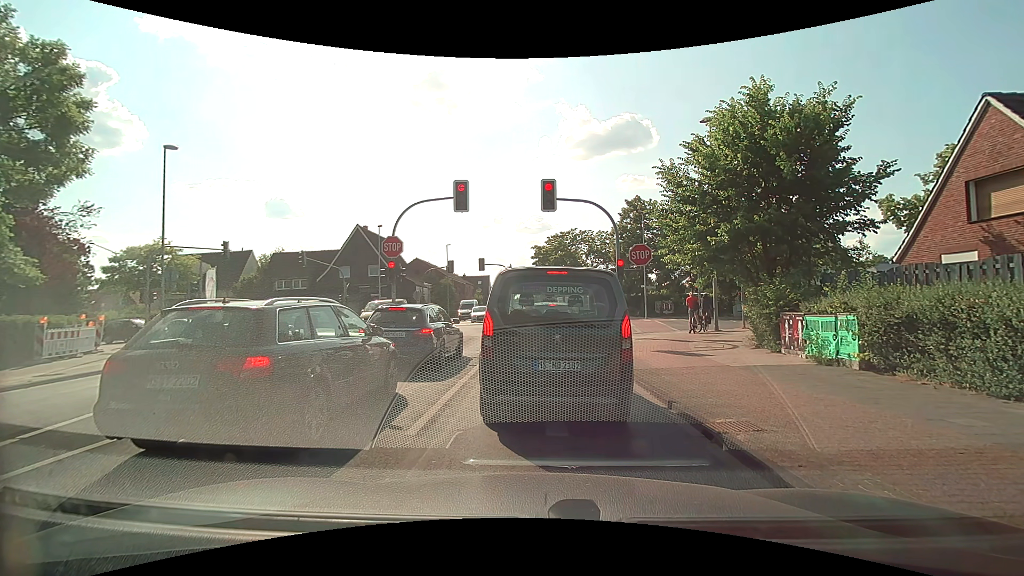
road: tertiary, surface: asphalt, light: Day
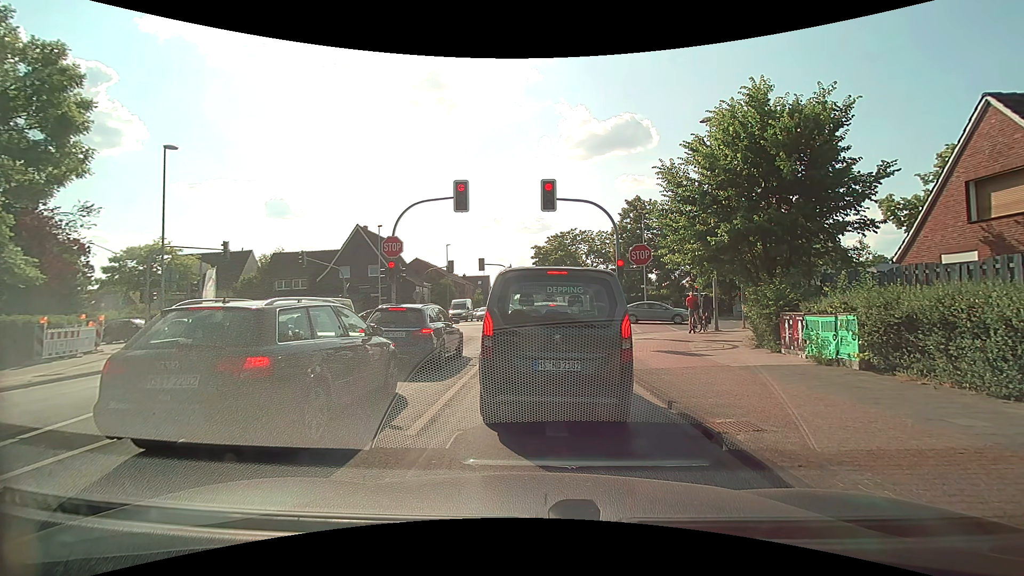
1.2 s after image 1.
(0.0, 0.0) m; 0°
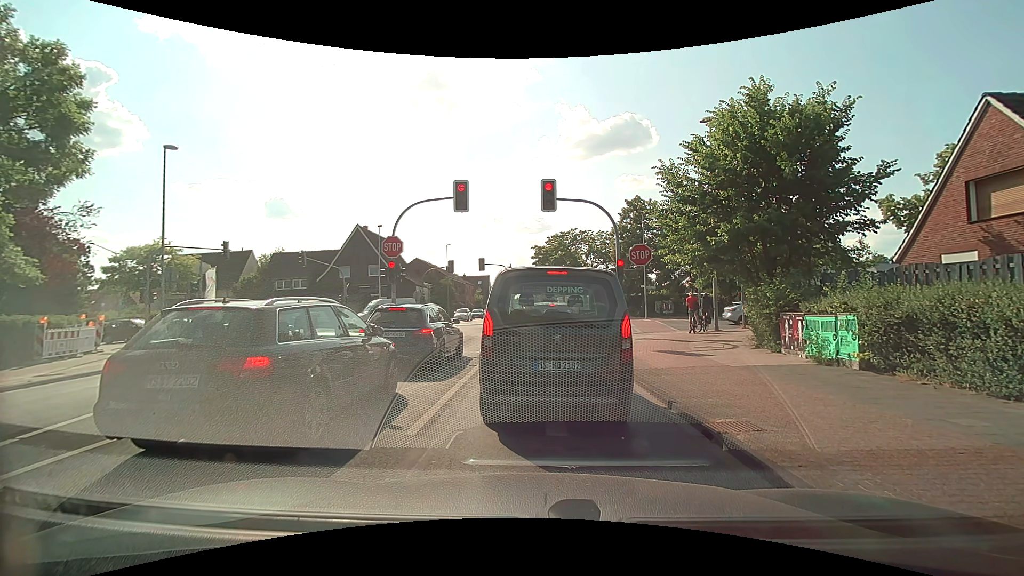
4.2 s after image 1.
(0.0, 0.0) m; 0°
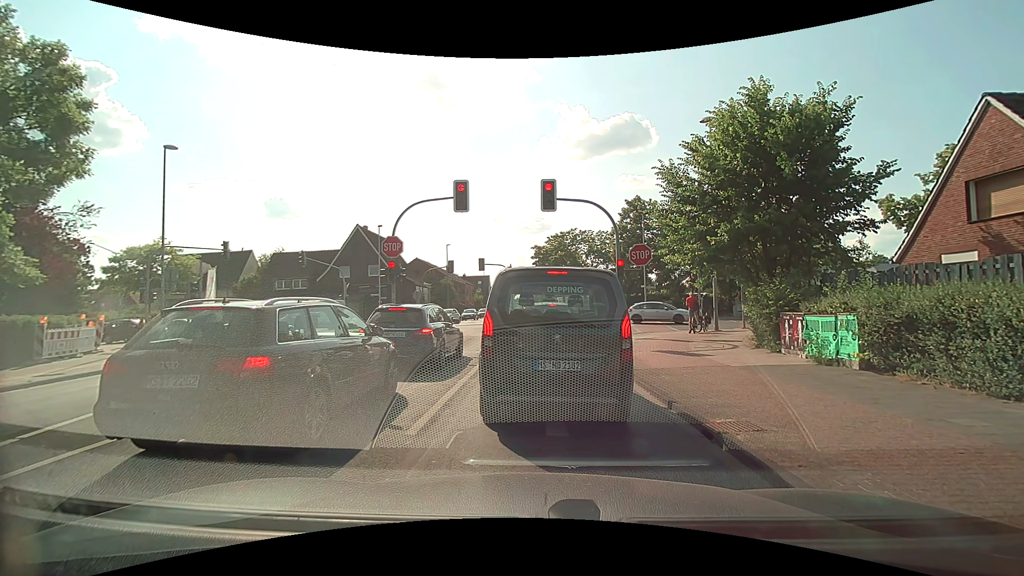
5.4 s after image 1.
(0.0, 0.0) m; 0°
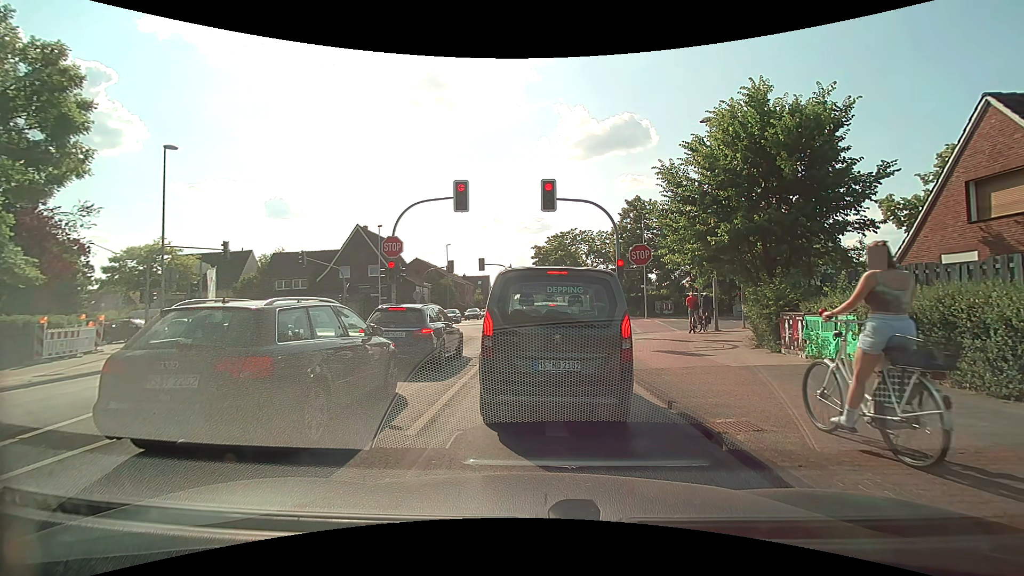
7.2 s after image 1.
(0.0, 0.0) m; 0°
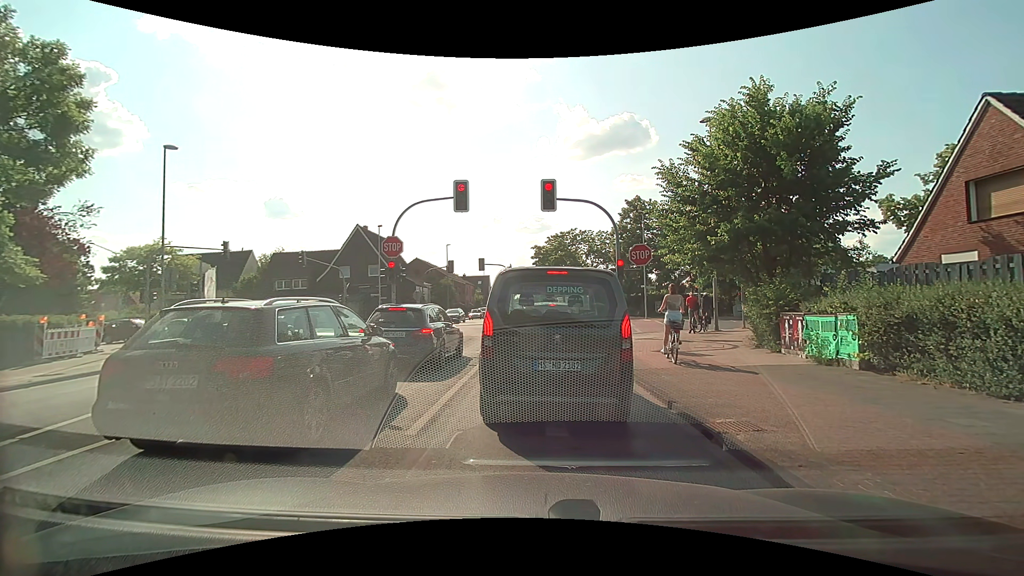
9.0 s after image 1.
(0.0, 0.0) m; 0°
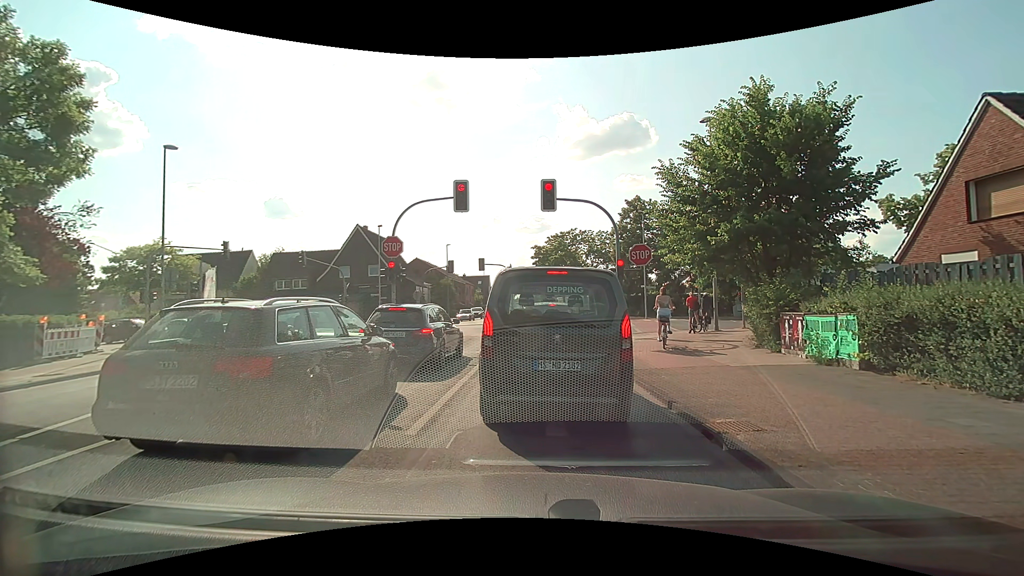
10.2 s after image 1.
(0.0, 0.0) m; 0°
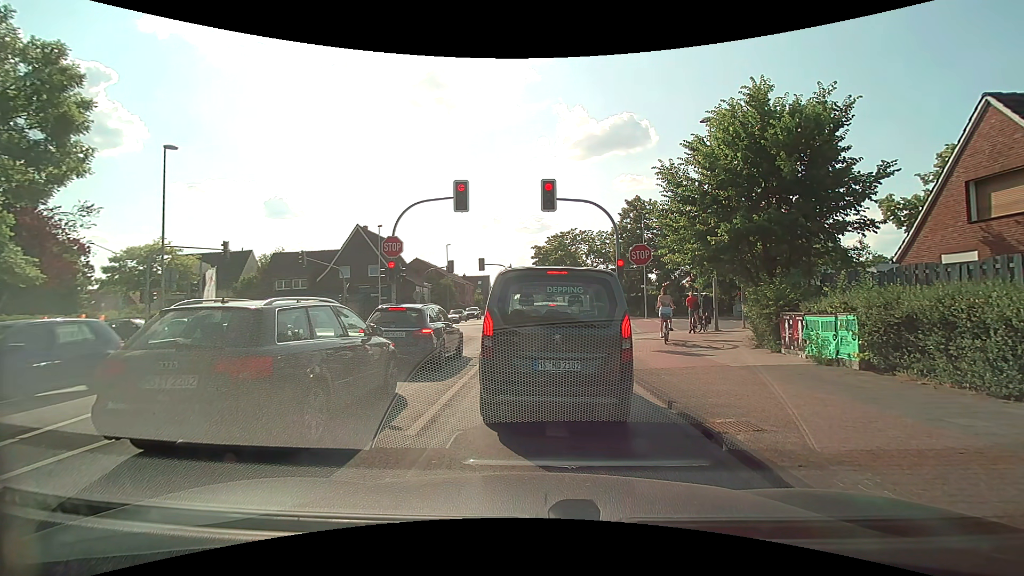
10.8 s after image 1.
(0.0, 0.0) m; 0°
(0, +10) (0, +20) (0, +30) (-1, +40) (-1, +50) (-1, +60) (-2, +70) (-3, +80) (-4, +90) (-5, +100) m
